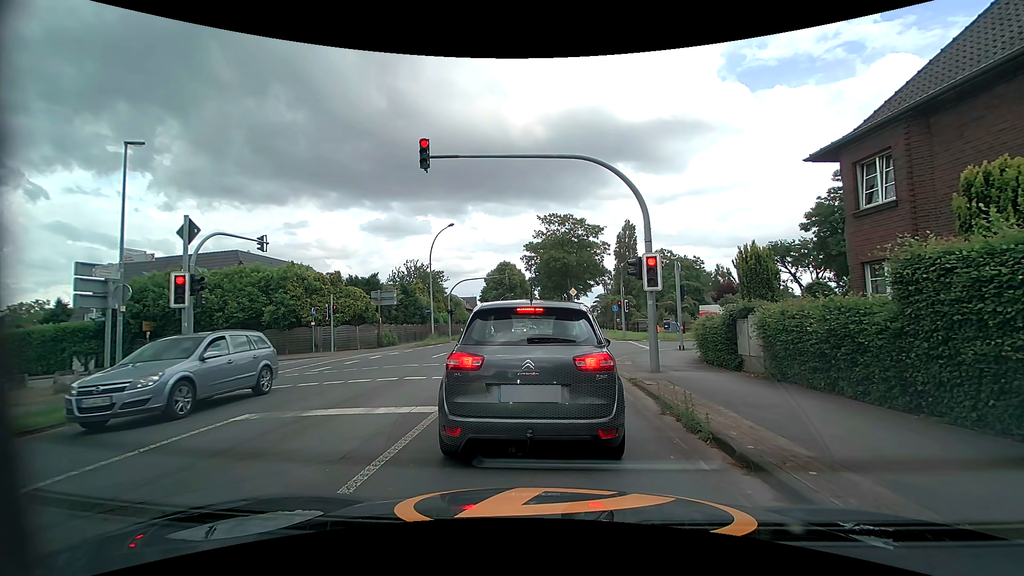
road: tertiary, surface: asphalt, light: Day
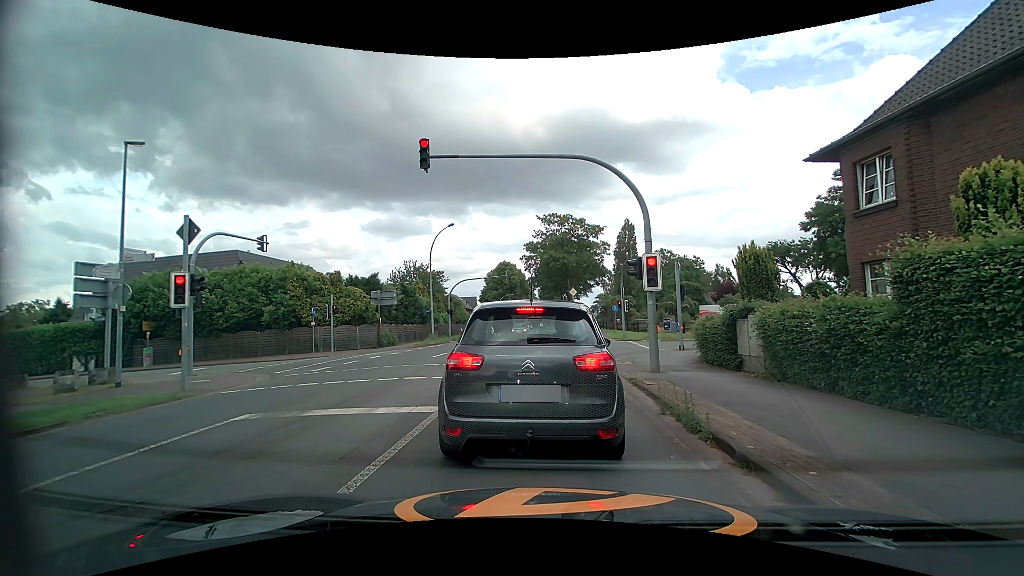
(0.0, 0.0) m; 0°
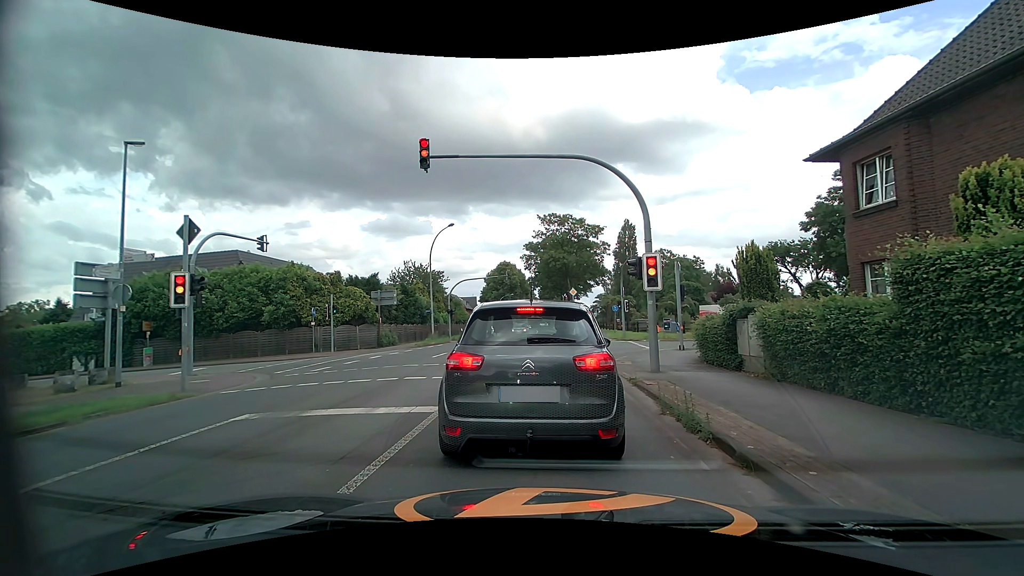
(0.0, 0.0) m; 0°
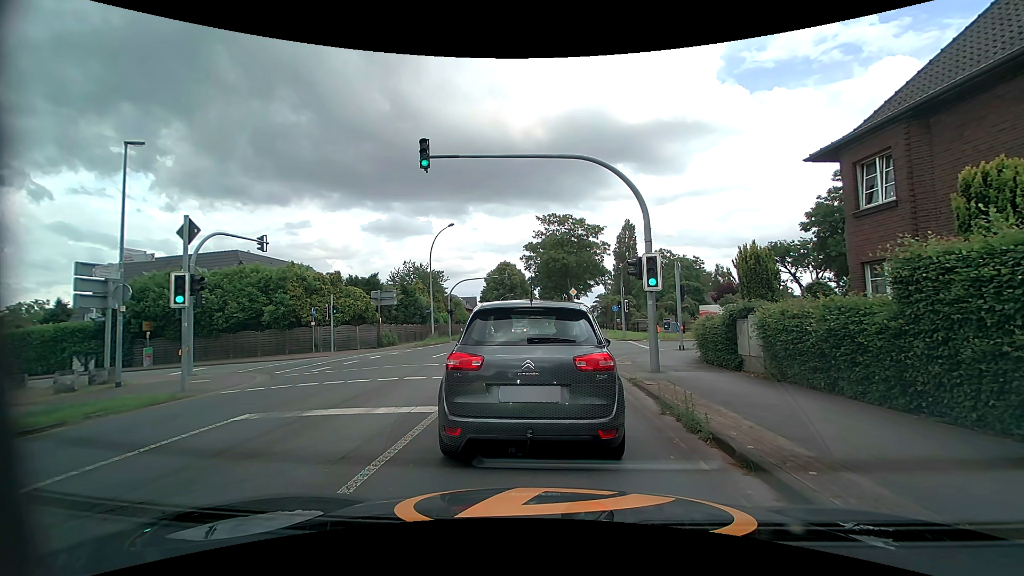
(0.0, 0.0) m; 0°
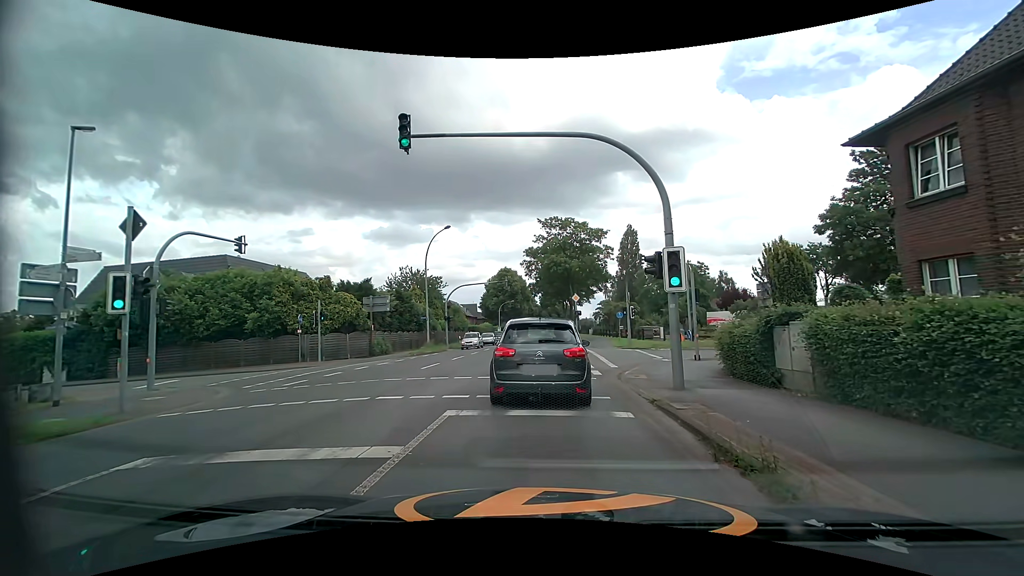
(+0.1, +2.4) m; +1°
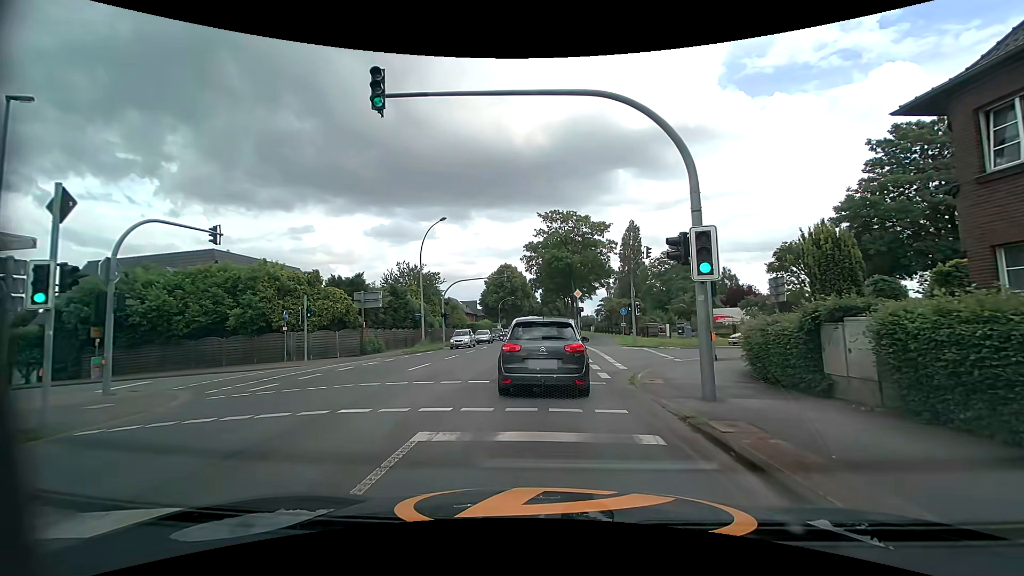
(0.0, +2.1) m; -1°
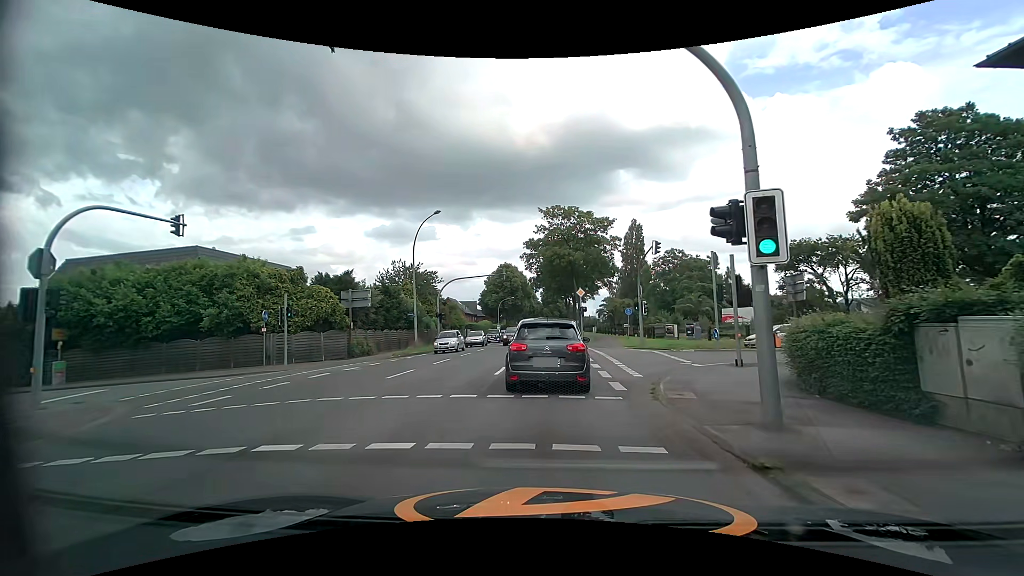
(0.0, +2.6) m; +1°
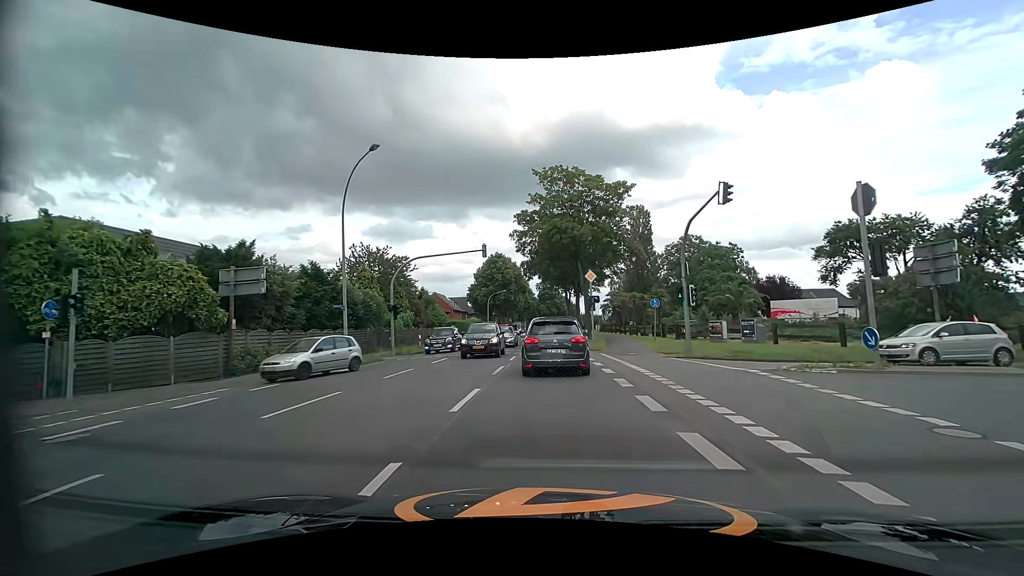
(-0.1, +12.7) m; -1°
(0, +10) (+1, +20) (+1, +30) (+1, +40) (+1, +50) (+1, +60) (+2, +70) (+2, +80) (+2, +90) (+2, +100) m
